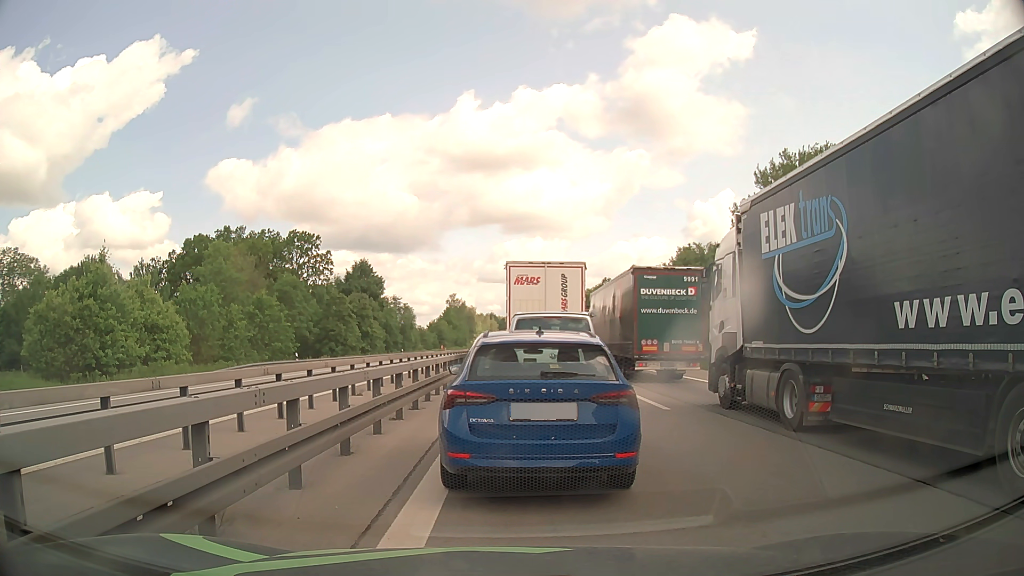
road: motorway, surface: asphalt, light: Day
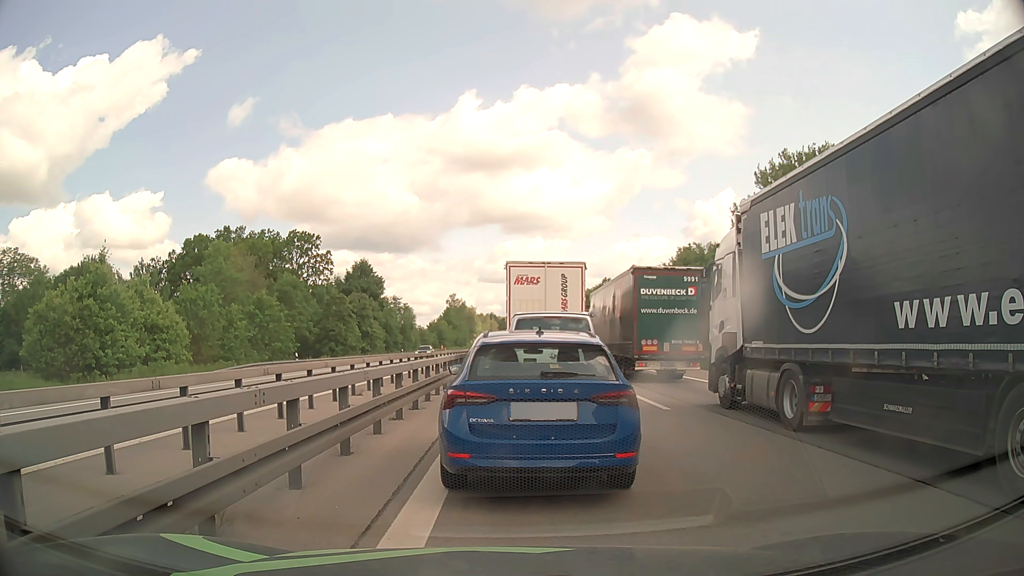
(0.0, 0.0) m; 0°
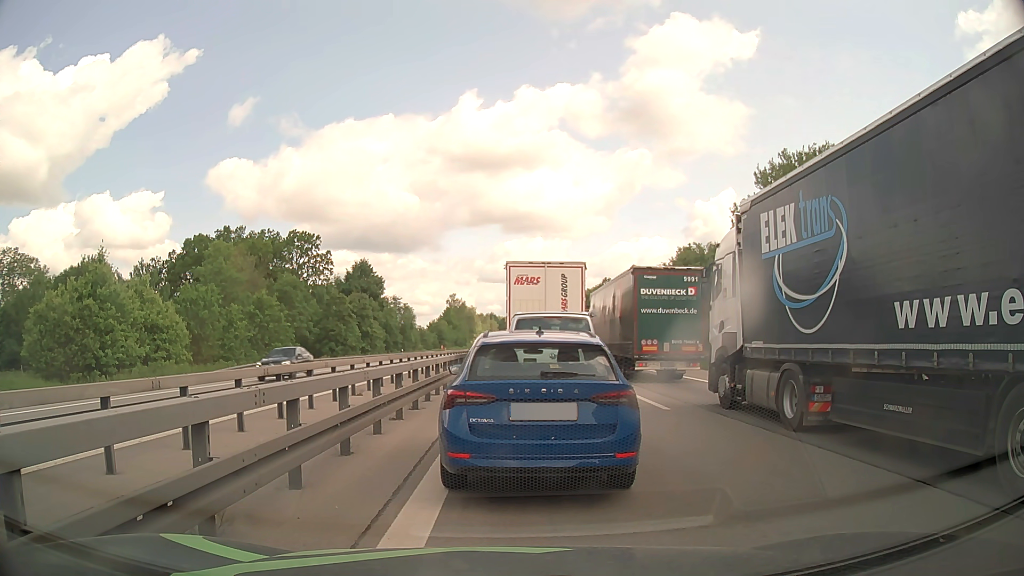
(0.0, 0.0) m; 0°
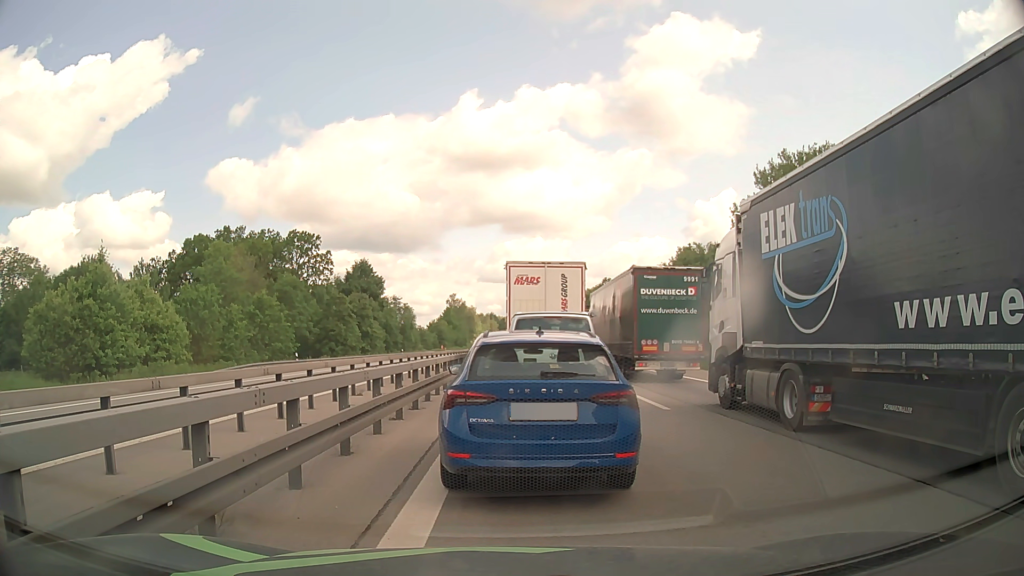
(0.0, 0.0) m; 0°
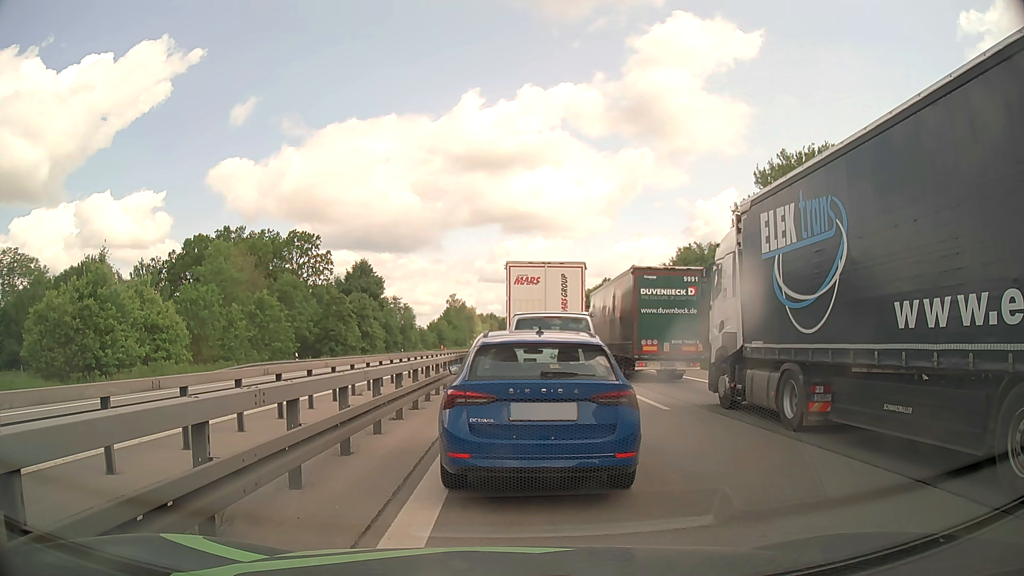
(0.0, 0.0) m; 0°
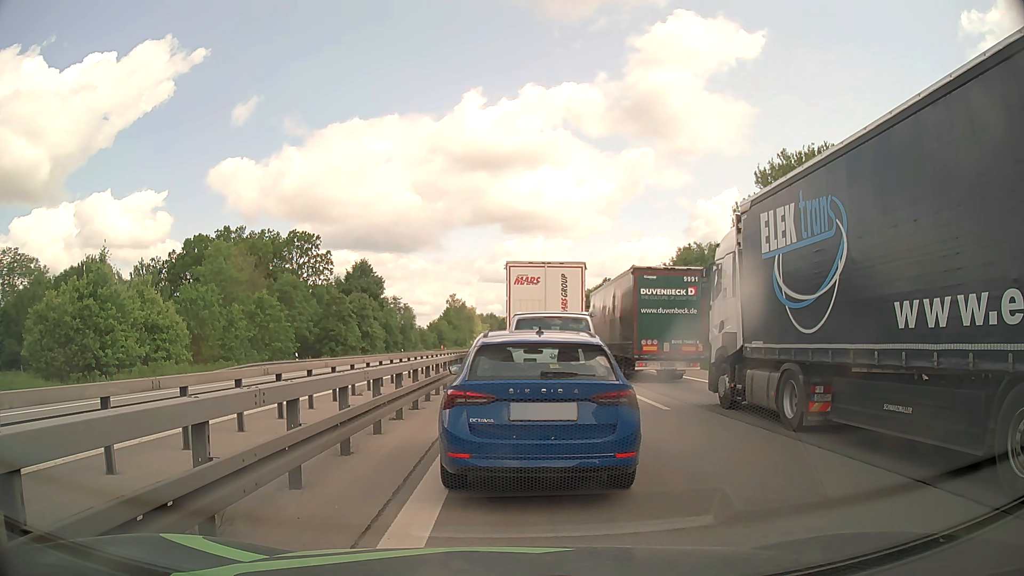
(0.0, 0.0) m; 0°
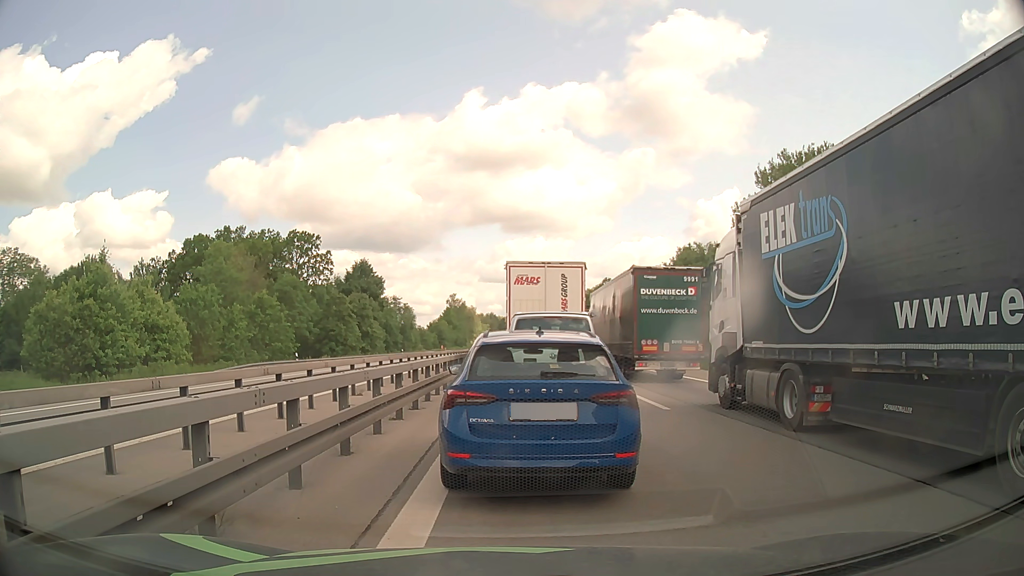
(0.0, 0.0) m; 0°
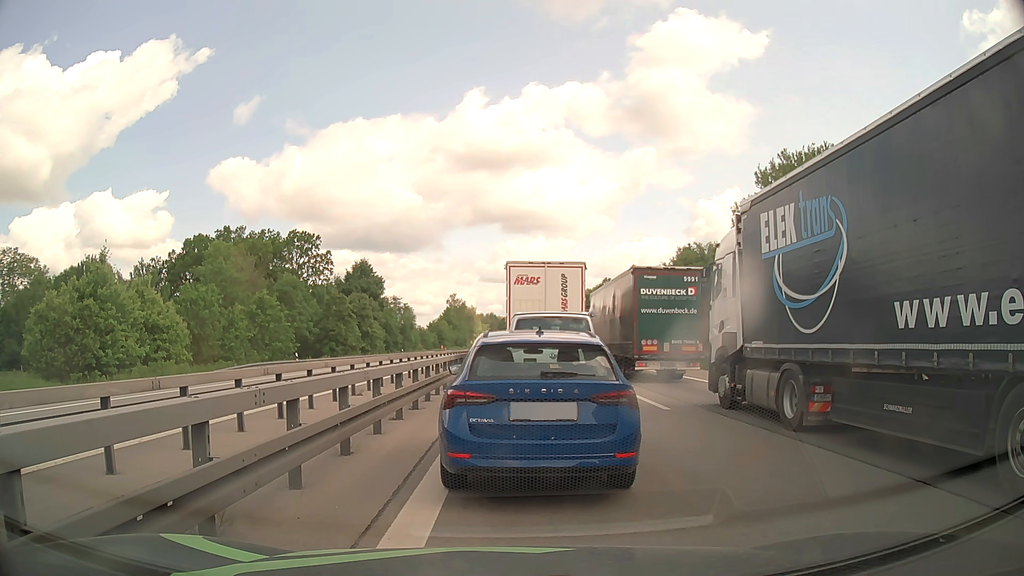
(0.0, 0.0) m; 0°
